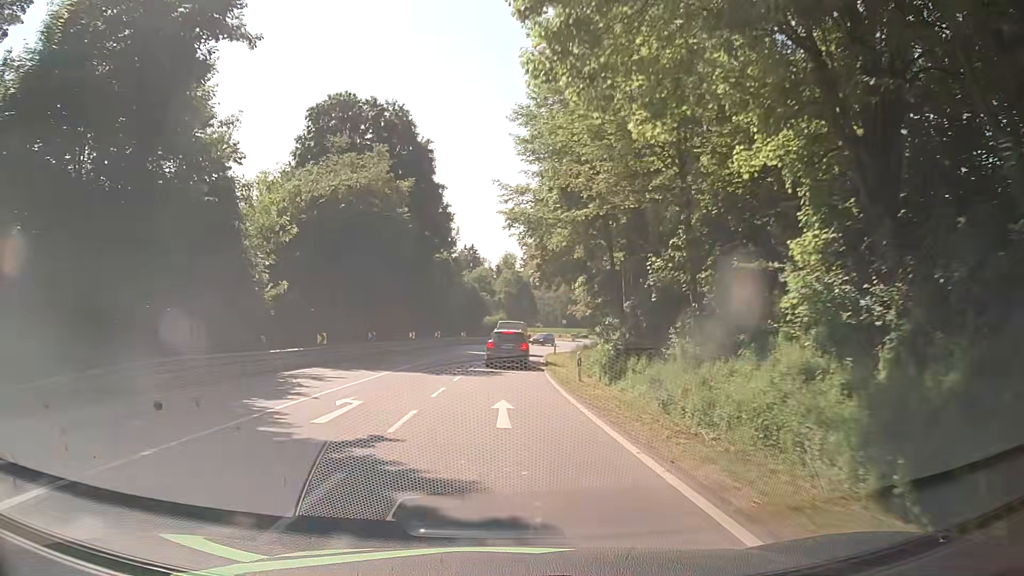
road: secondary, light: Day
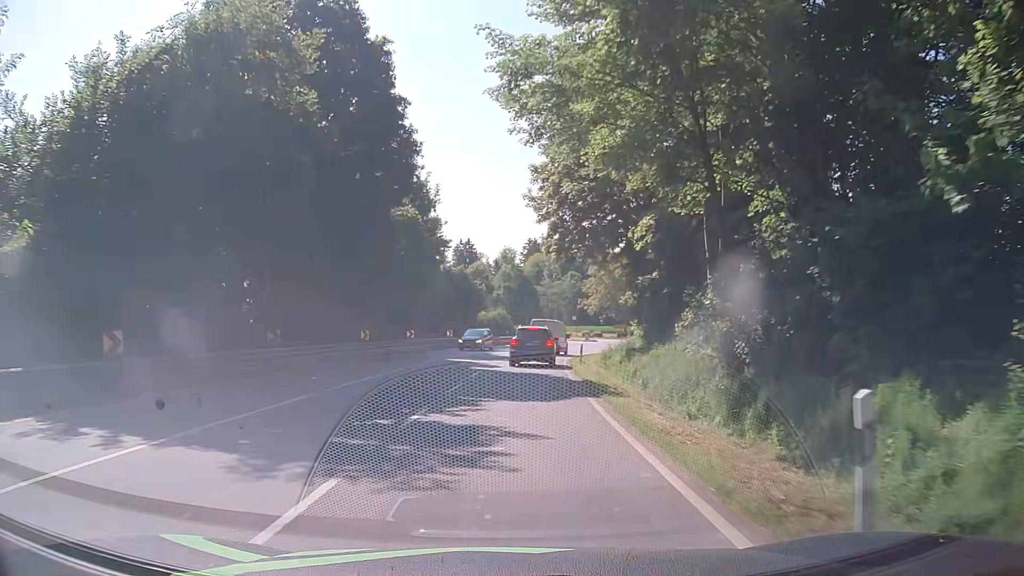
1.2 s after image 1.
(+0.1, +18.0) m; 0°
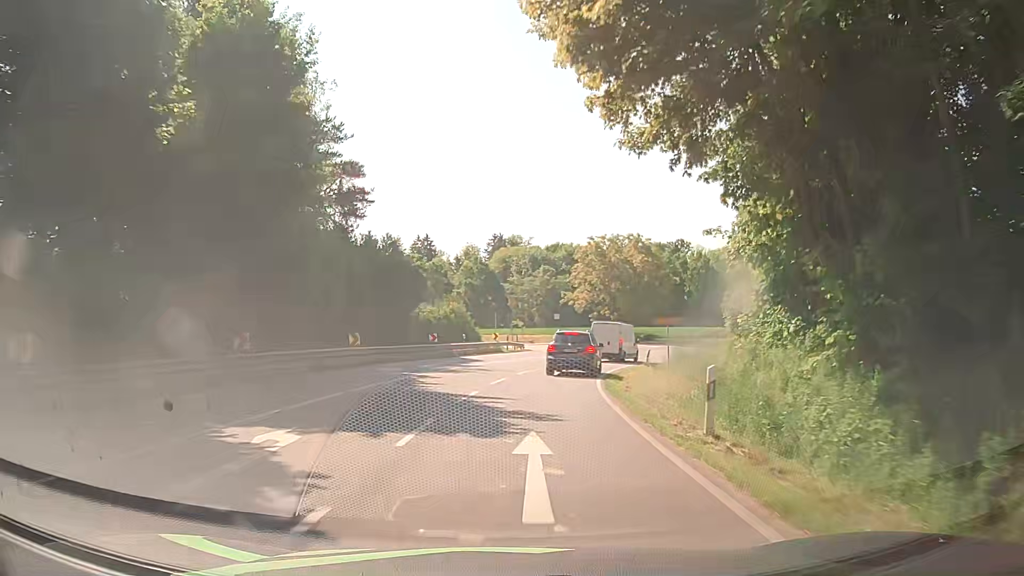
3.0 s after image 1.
(+0.7, +25.1) m; +3°
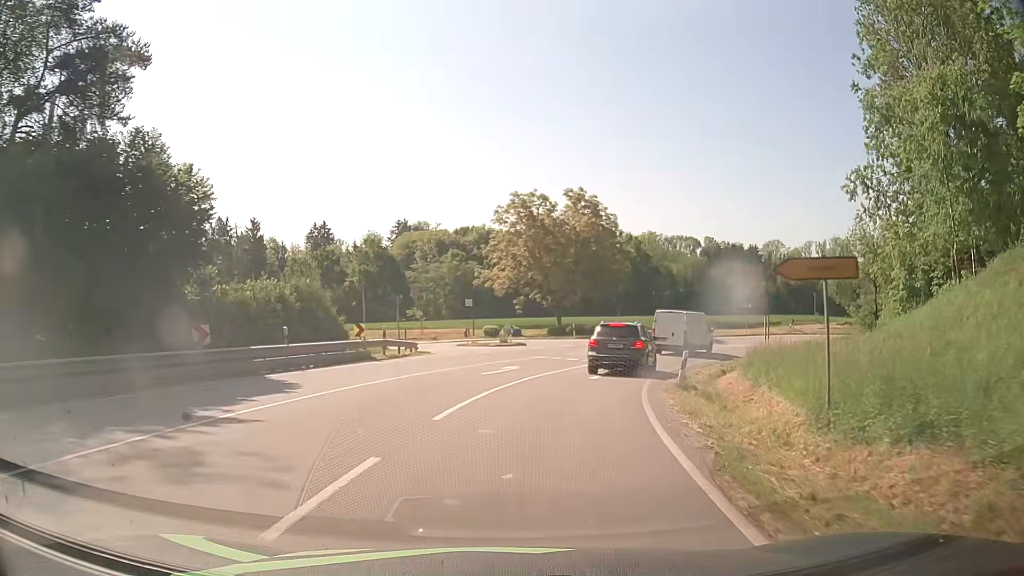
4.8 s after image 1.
(+1.2, +21.6) m; +7°
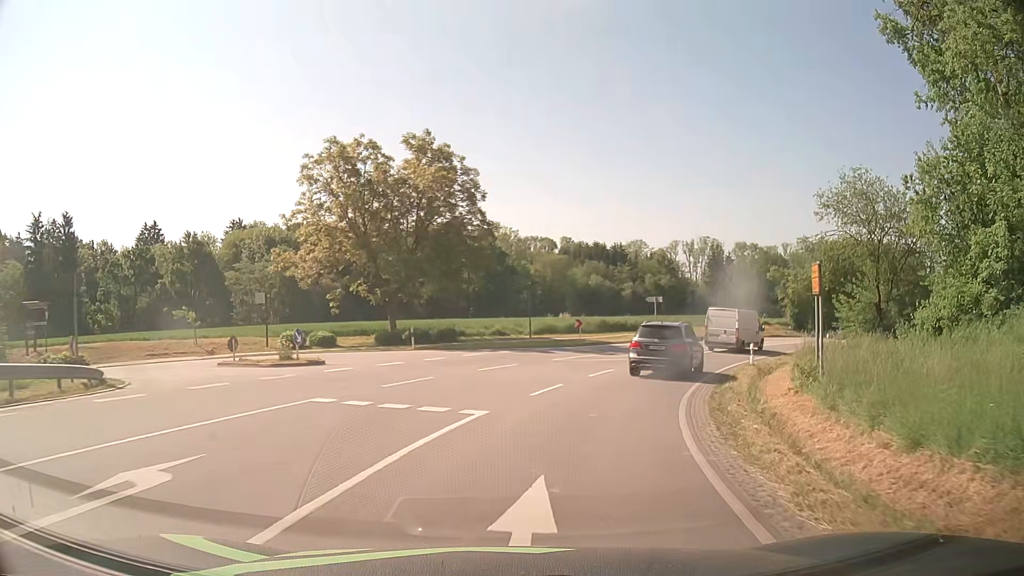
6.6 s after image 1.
(+1.8, +18.1) m; +13°
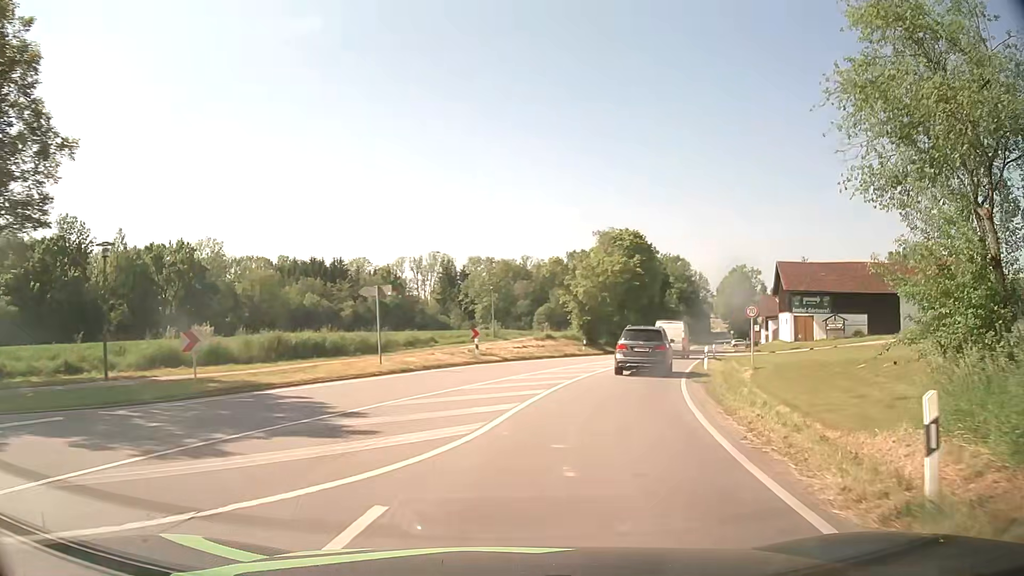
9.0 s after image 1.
(+4.7, +23.7) m; +22°
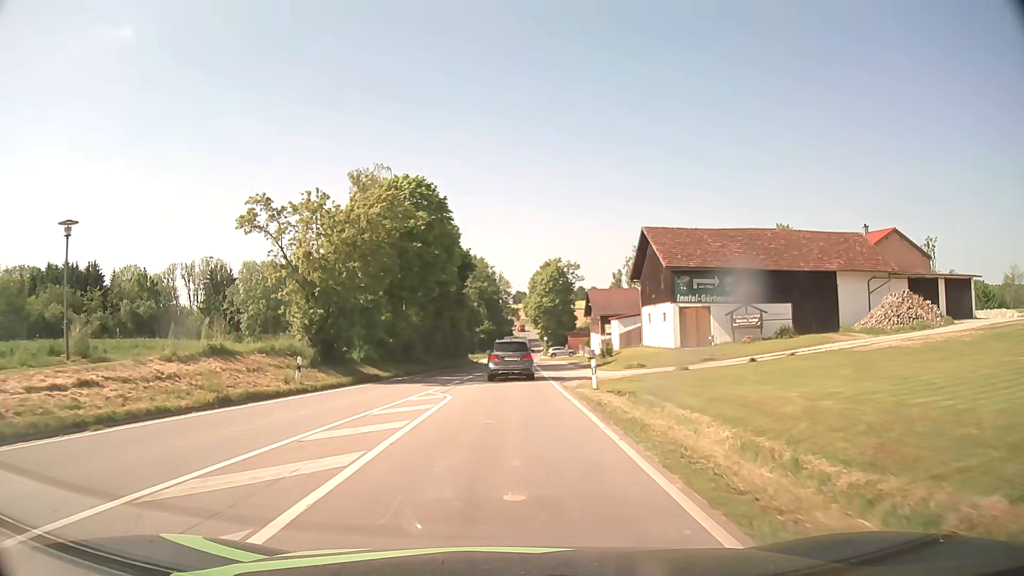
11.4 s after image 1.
(+5.6, +26.8) m; +19°
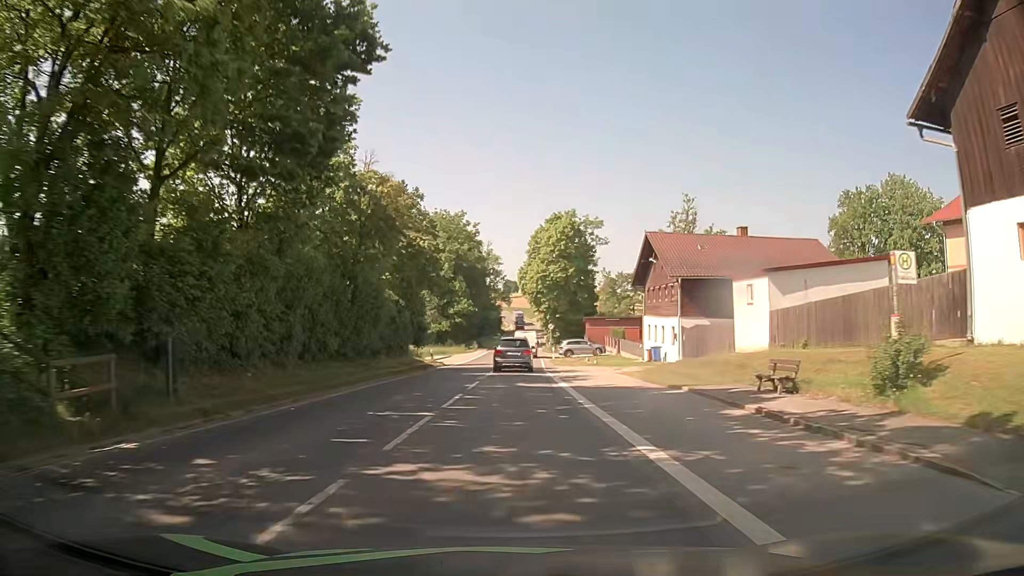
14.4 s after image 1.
(+0.2, +41.1) m; +1°
(0, +10) (0, +20) (+1, +30) (+1, +40) (+1, +50) (+1, +60) (+2, +70) (+2, +80) (+3, +90) (+3, +100) m
